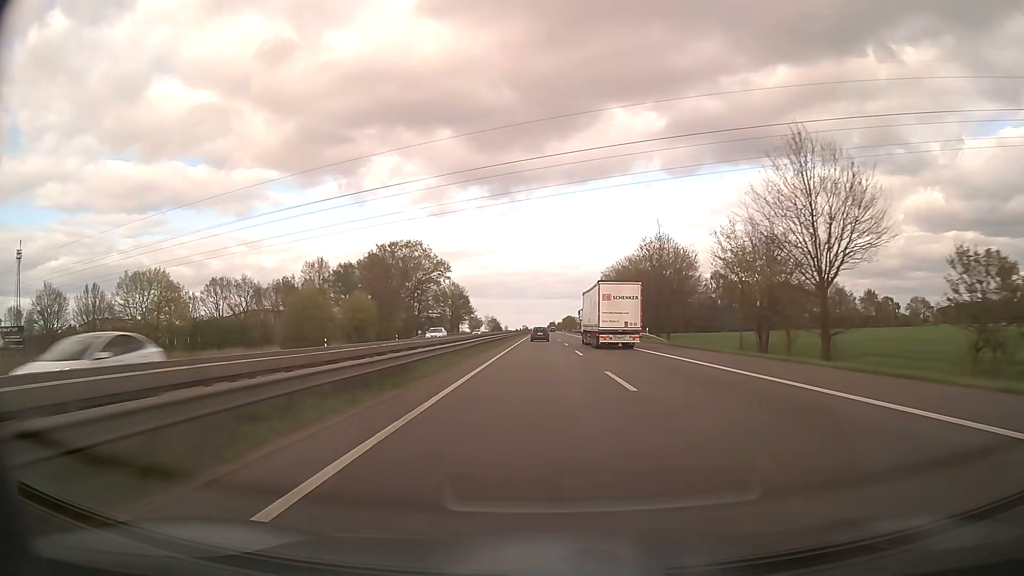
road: motorway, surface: asphalt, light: Day
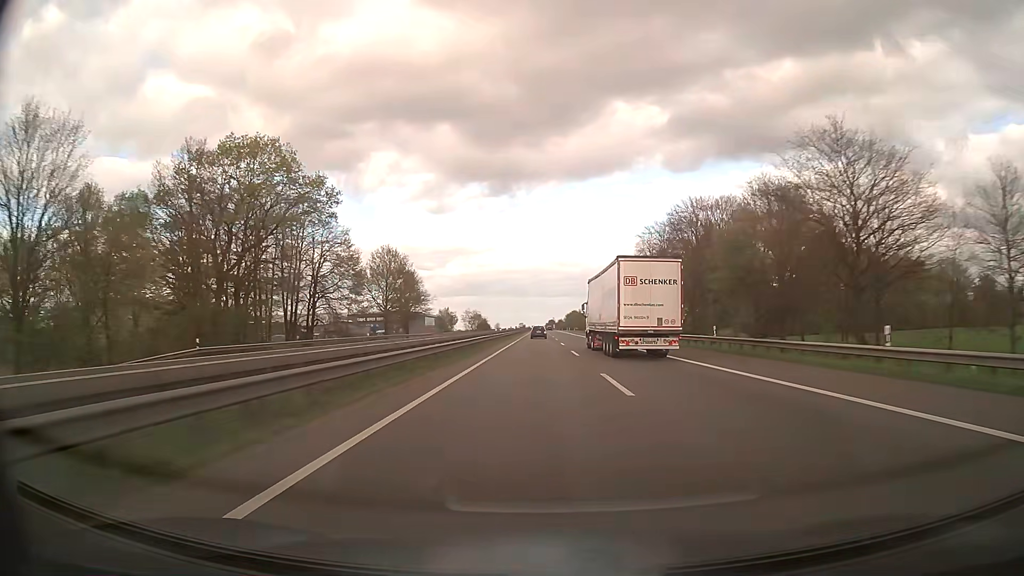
(+0.1, +73.2) m; 0°
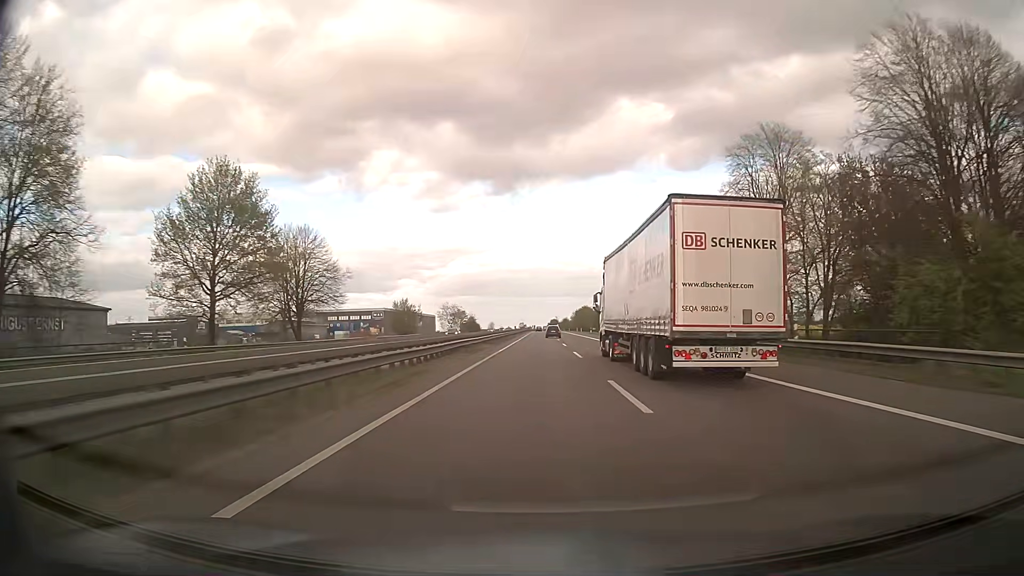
(0.0, +57.0) m; 0°
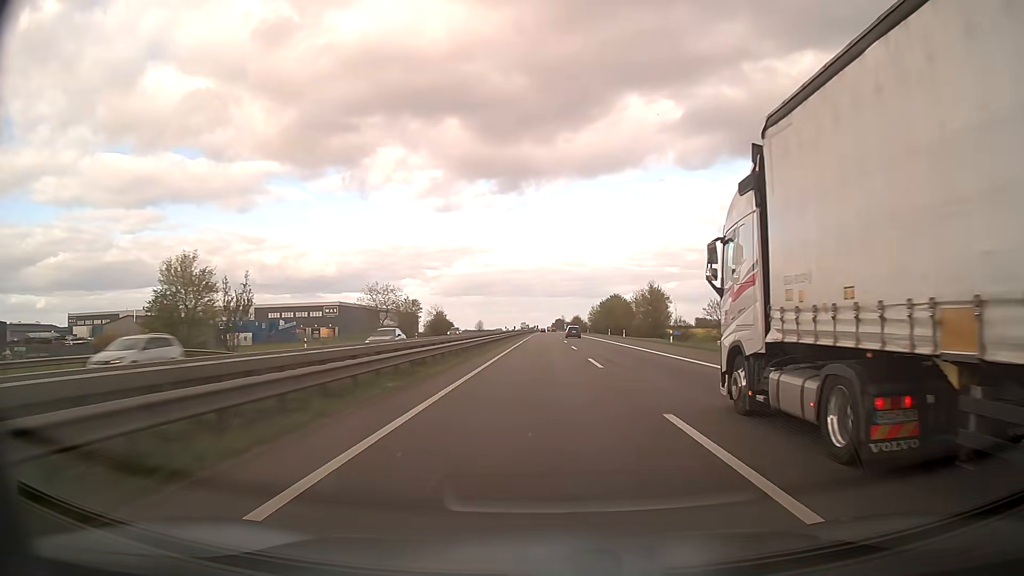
(-0.2, +78.4) m; 0°
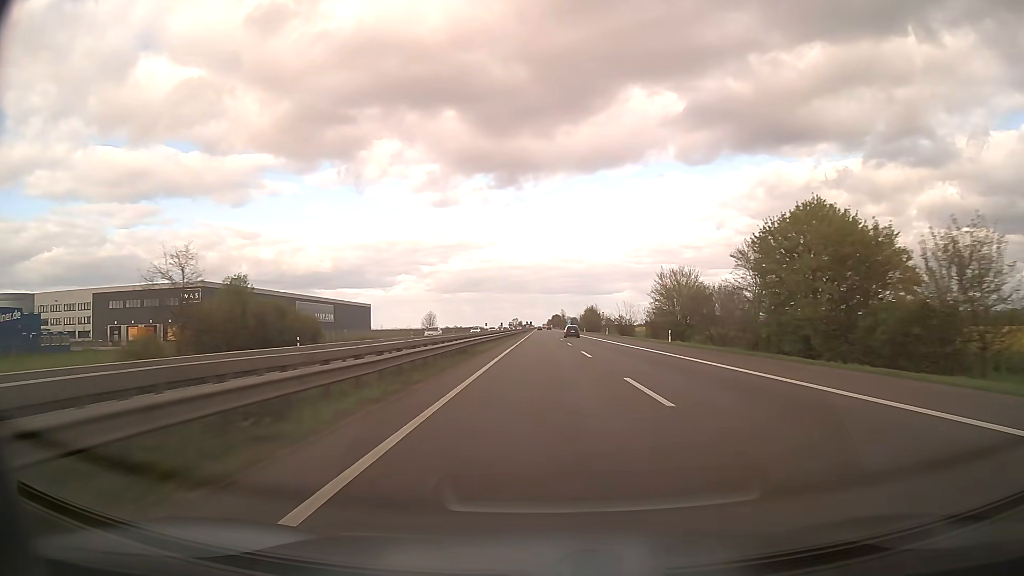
(0.0, +101.0) m; 0°
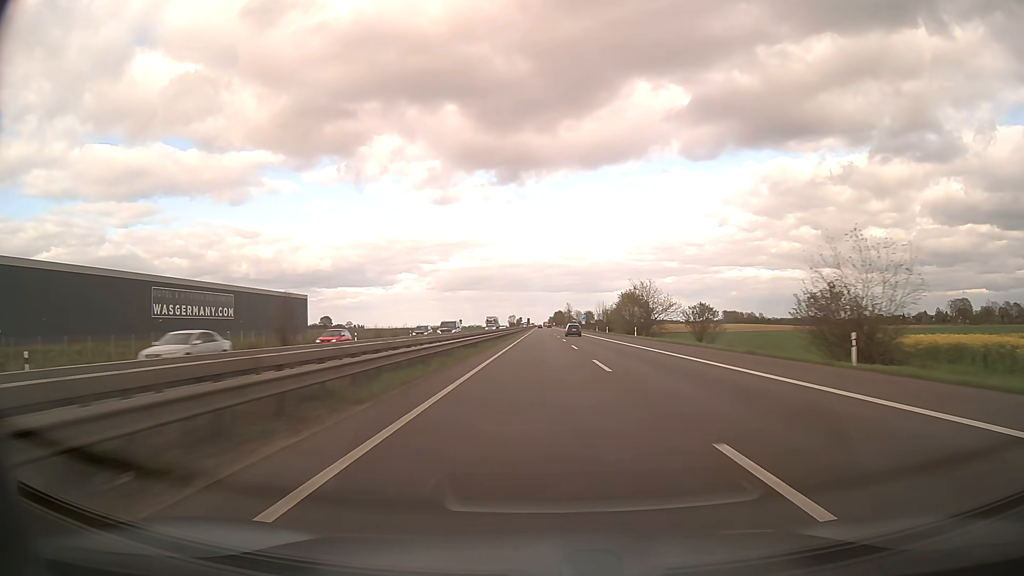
(+0.1, +81.8) m; 0°
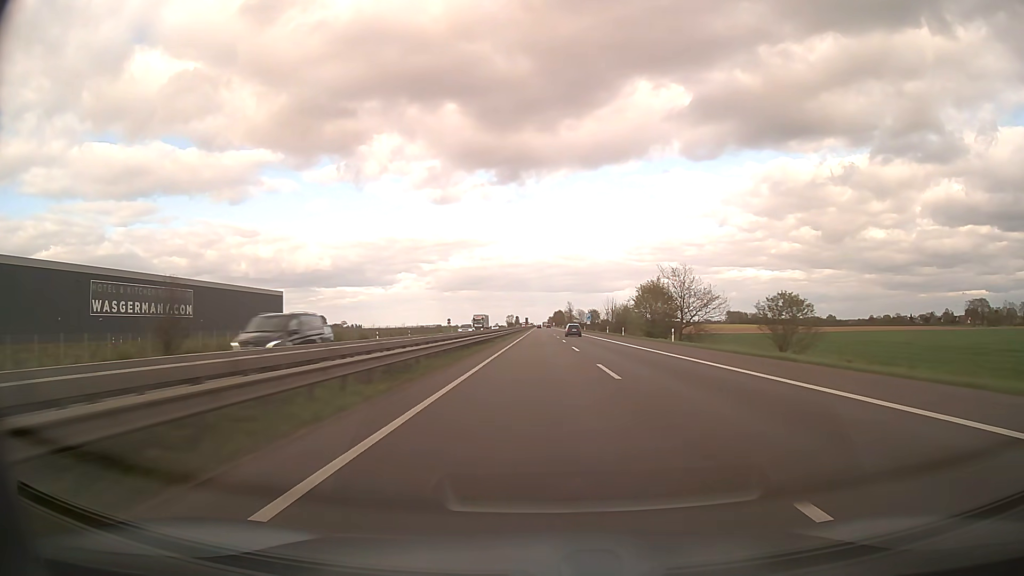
(0.0, +20.5) m; 0°
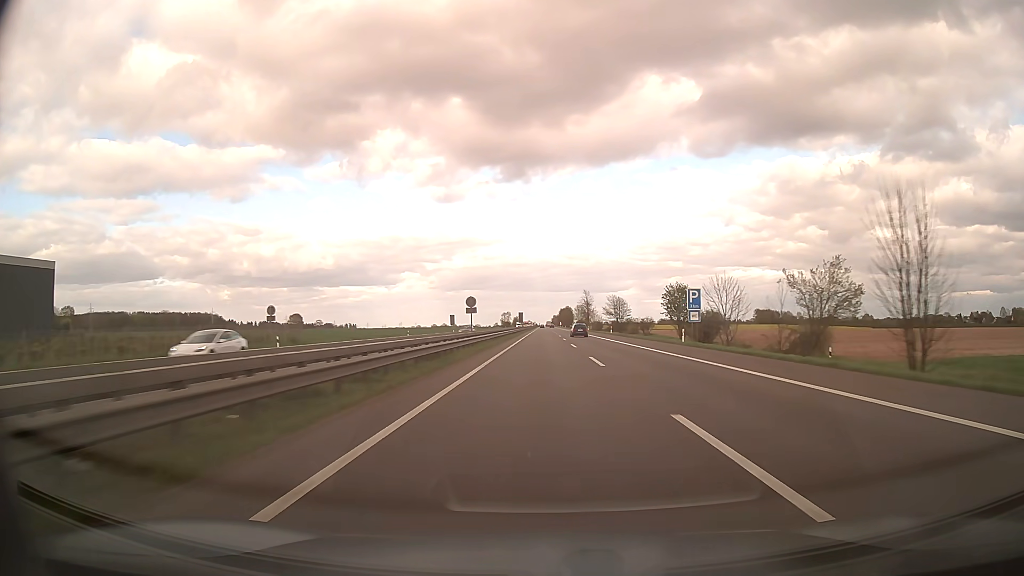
(-0.1, +102.8) m; 0°
(0, +10) (0, +20) (0, +30) (0, +40) (0, +50) (0, +60) (0, +70) (0, +80) (0, +90) (0, +100) m
